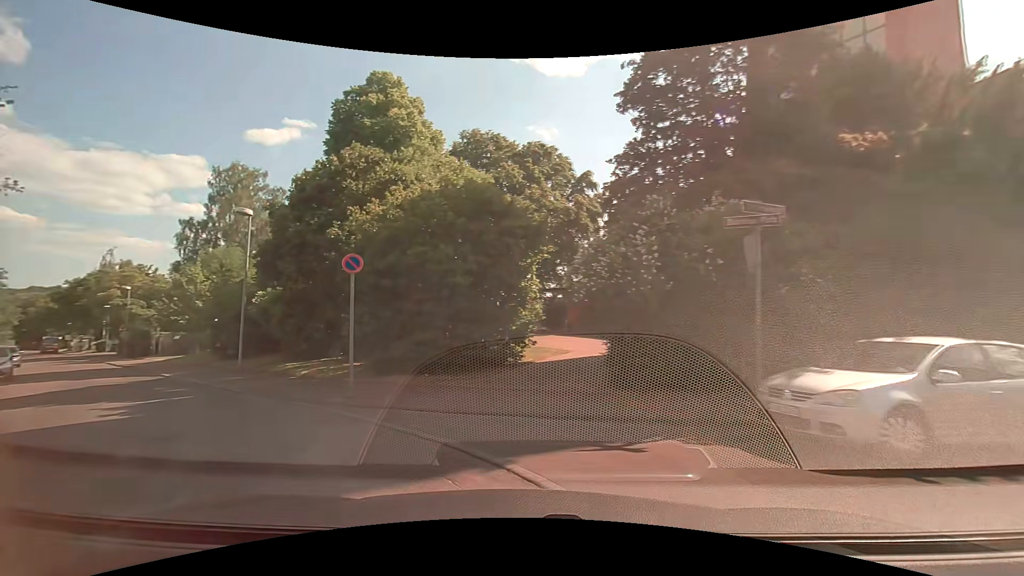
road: residential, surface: asphalt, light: Day
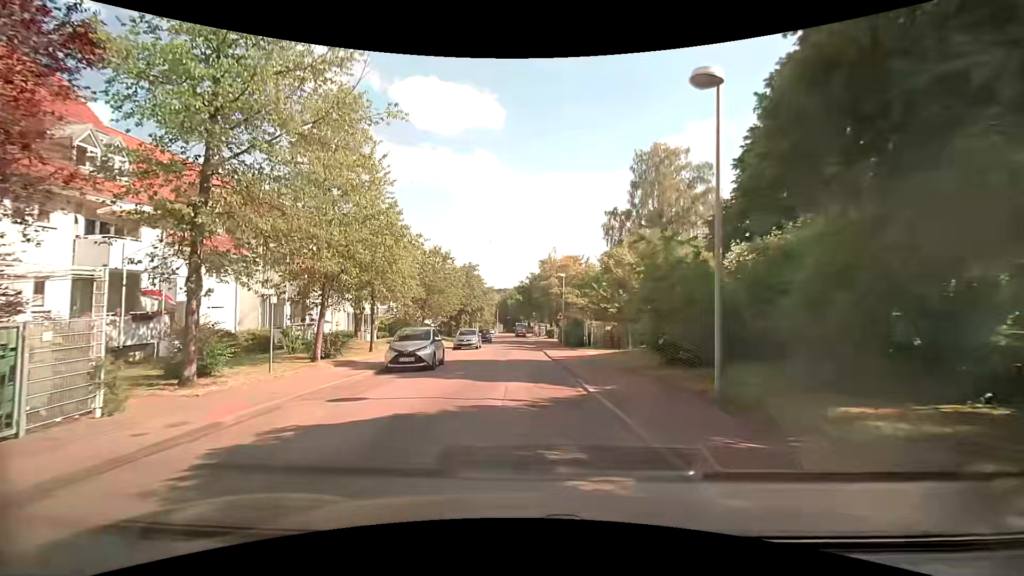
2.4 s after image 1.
(-5.3, +10.7) m; -44°
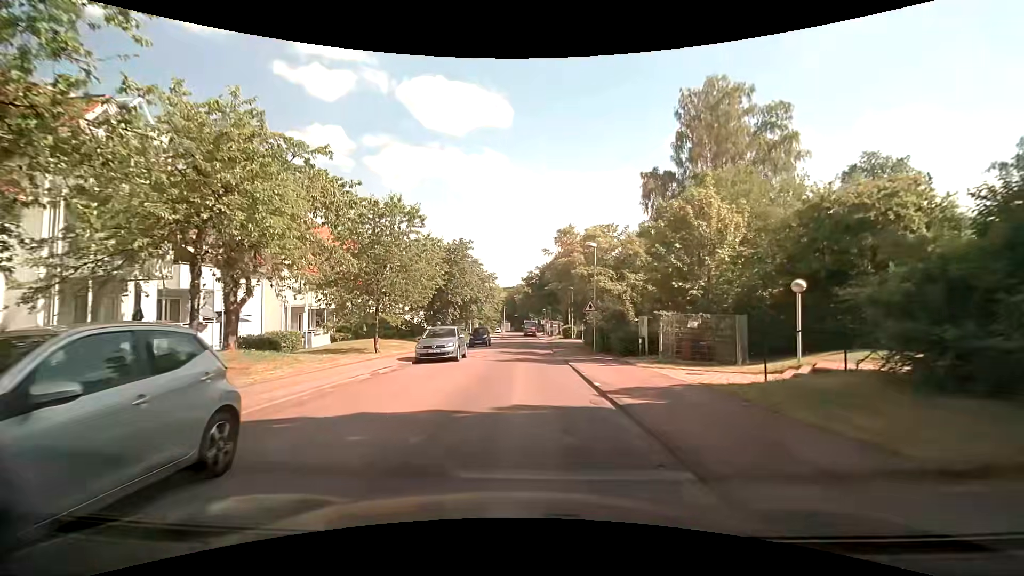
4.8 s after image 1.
(-0.3, +14.5) m; -4°
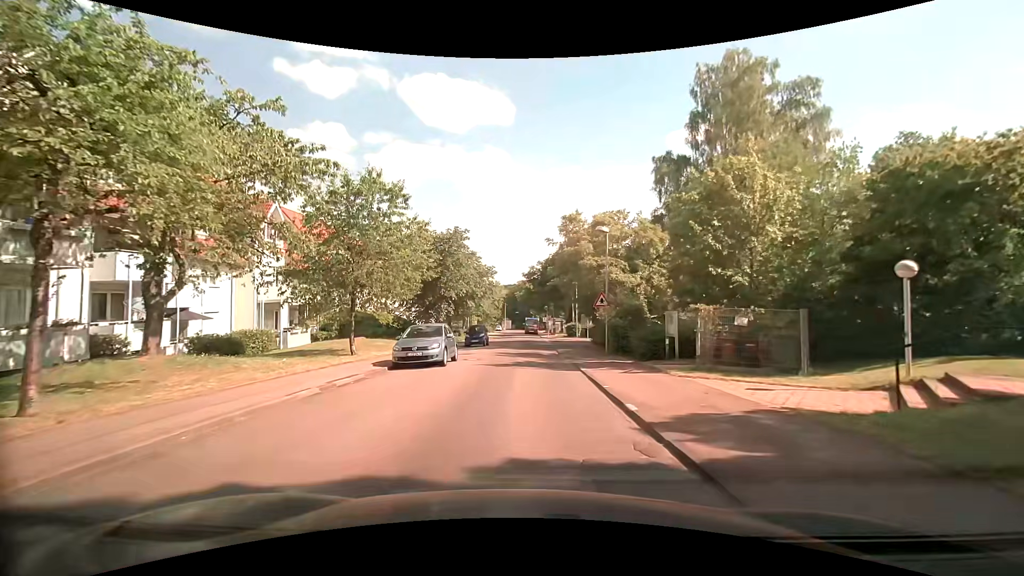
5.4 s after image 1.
(+0.1, +3.7) m; +2°
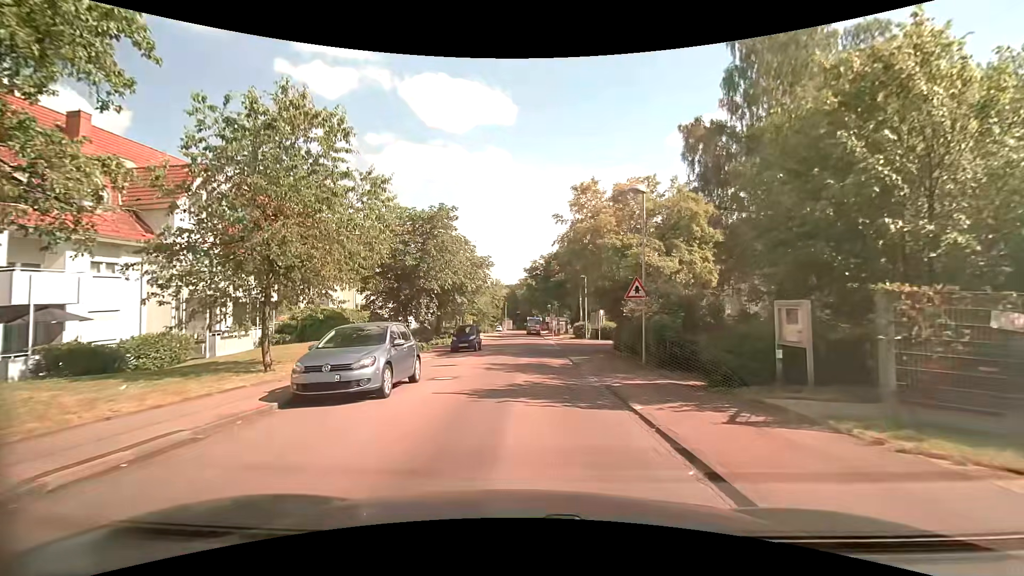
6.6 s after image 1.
(0.0, +7.2) m; 0°
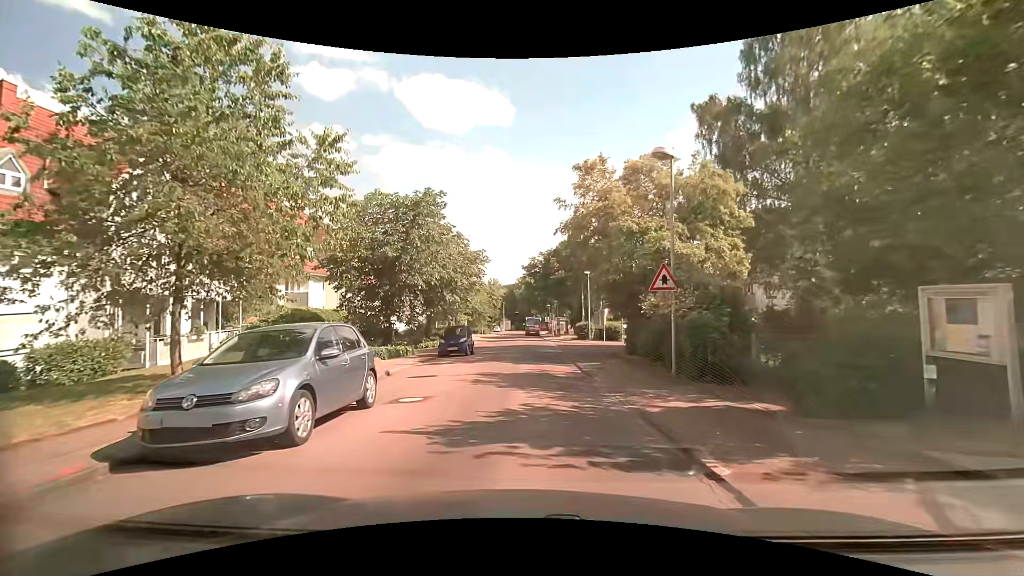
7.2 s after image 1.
(0.0, +3.5) m; 0°
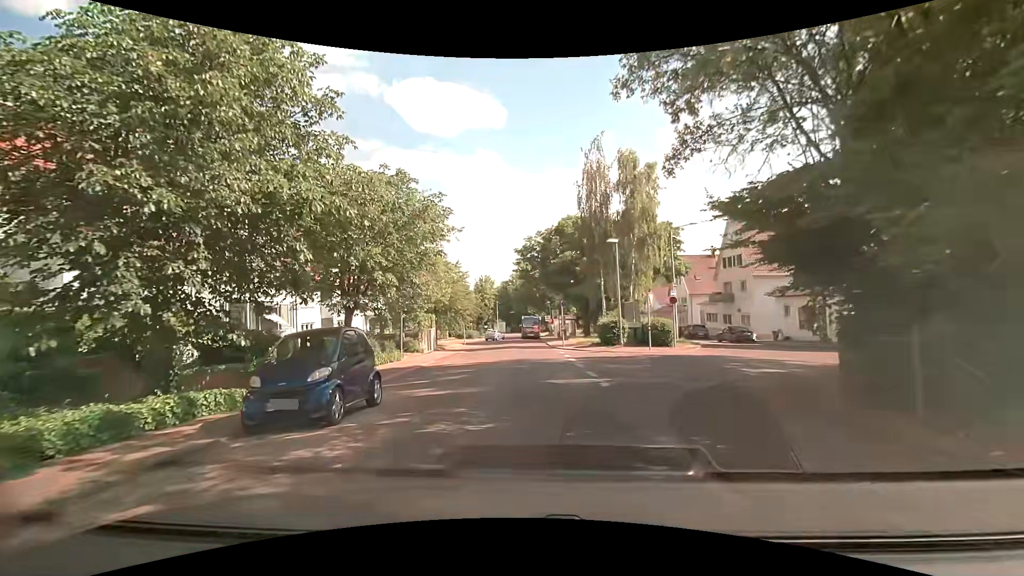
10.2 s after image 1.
(0.0, +16.2) m; +2°
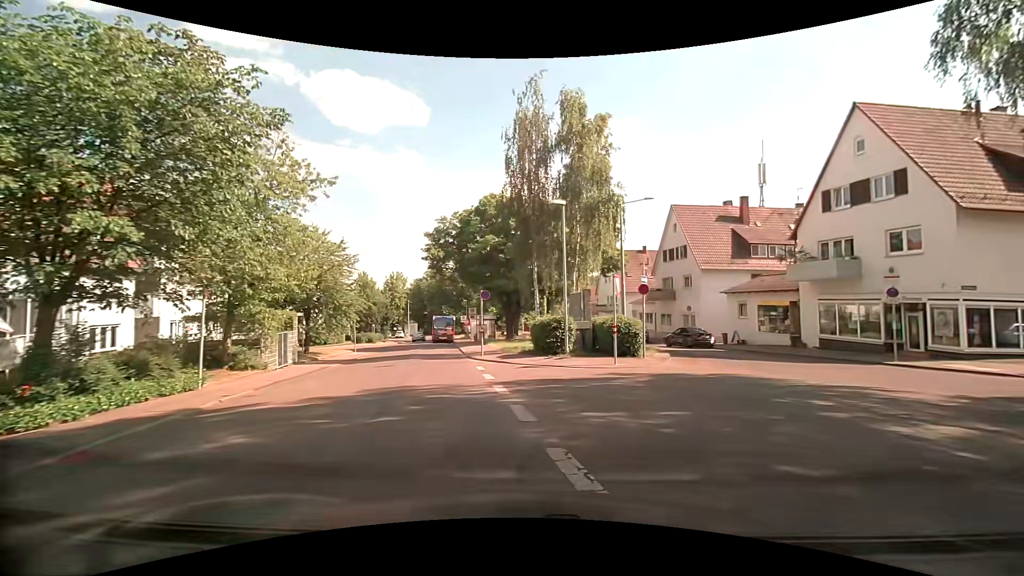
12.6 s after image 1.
(-0.1, +9.6) m; +6°
